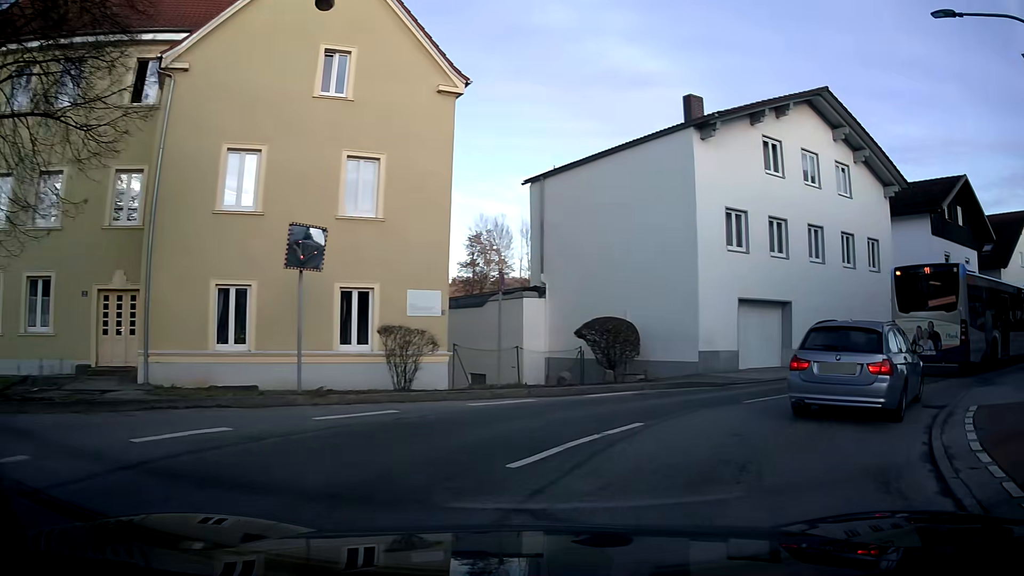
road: unclassified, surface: asphalt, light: Day
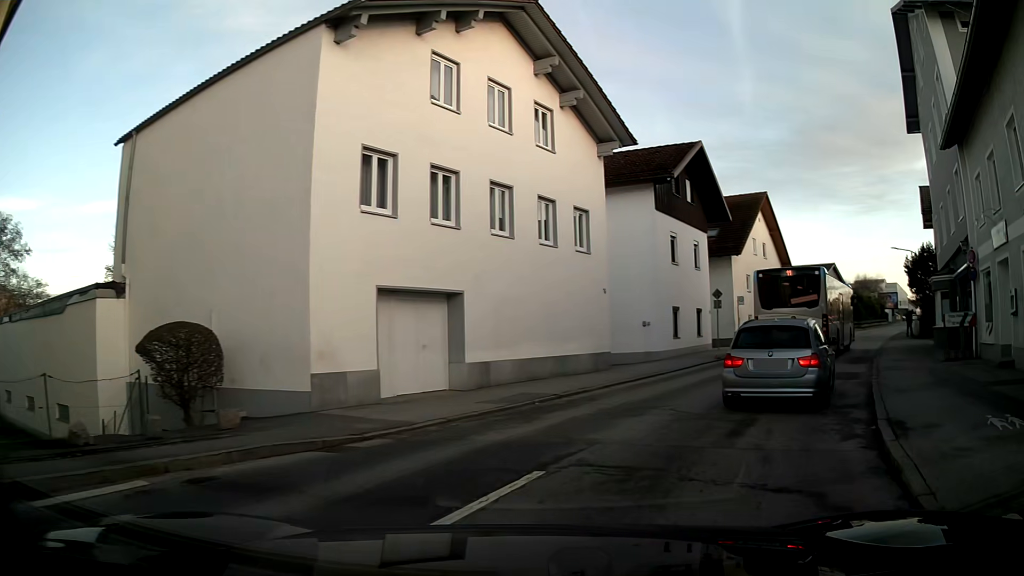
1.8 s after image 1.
(+2.0, +7.8) m; +28°
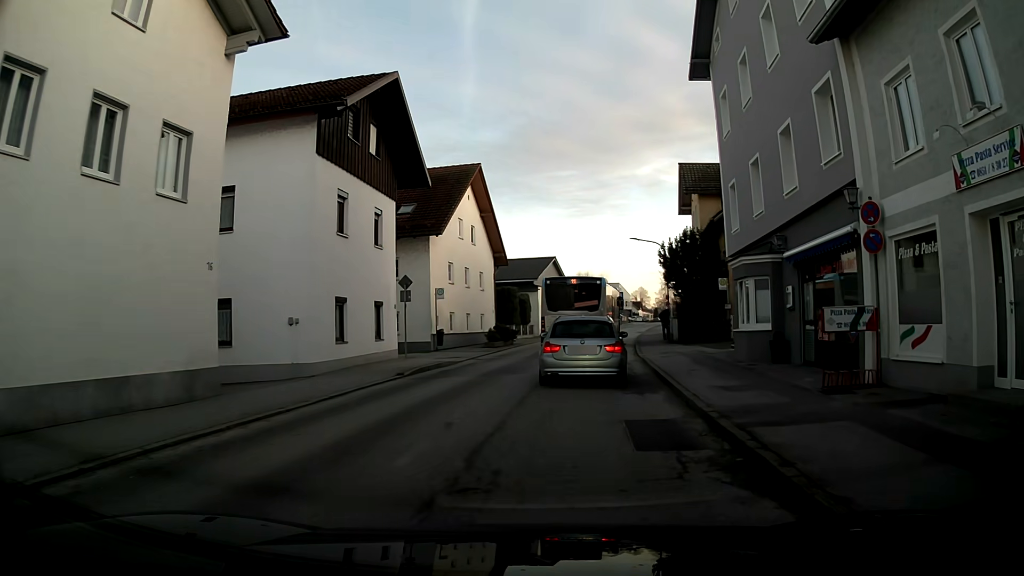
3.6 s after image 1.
(+1.9, +9.1) m; +22°
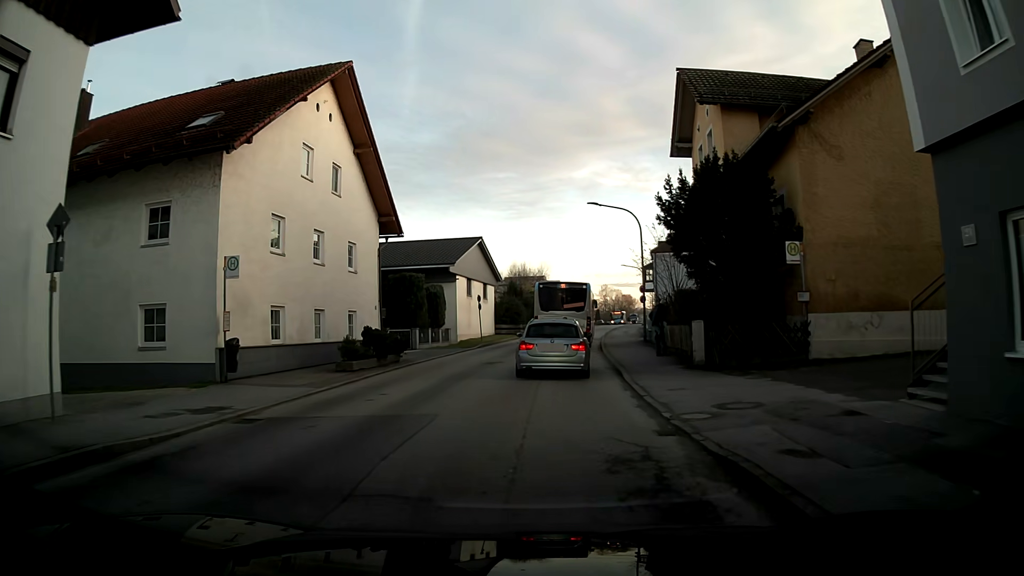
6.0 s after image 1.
(+0.6, +16.8) m; +4°
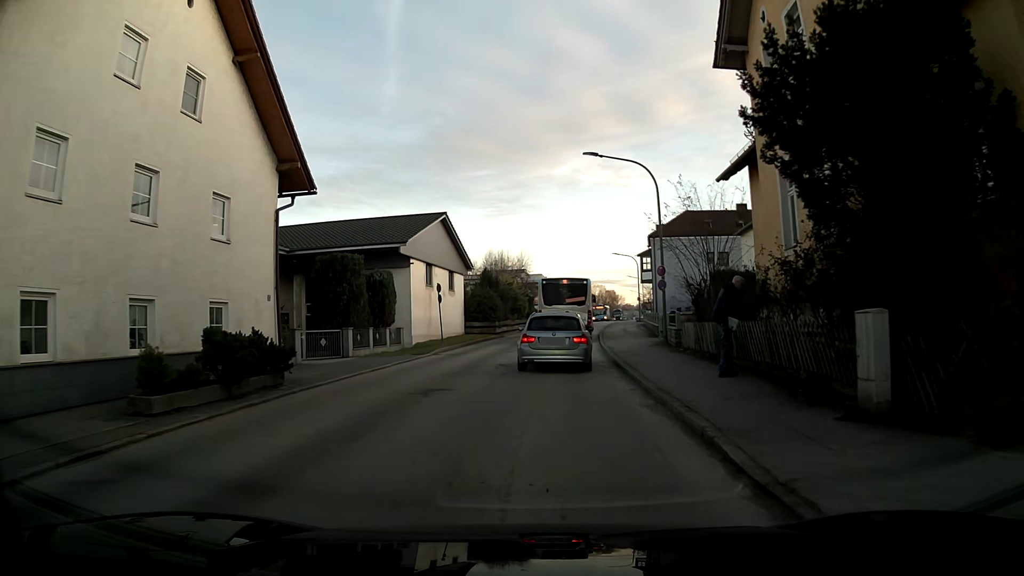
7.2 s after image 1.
(+0.2, +10.0) m; +2°
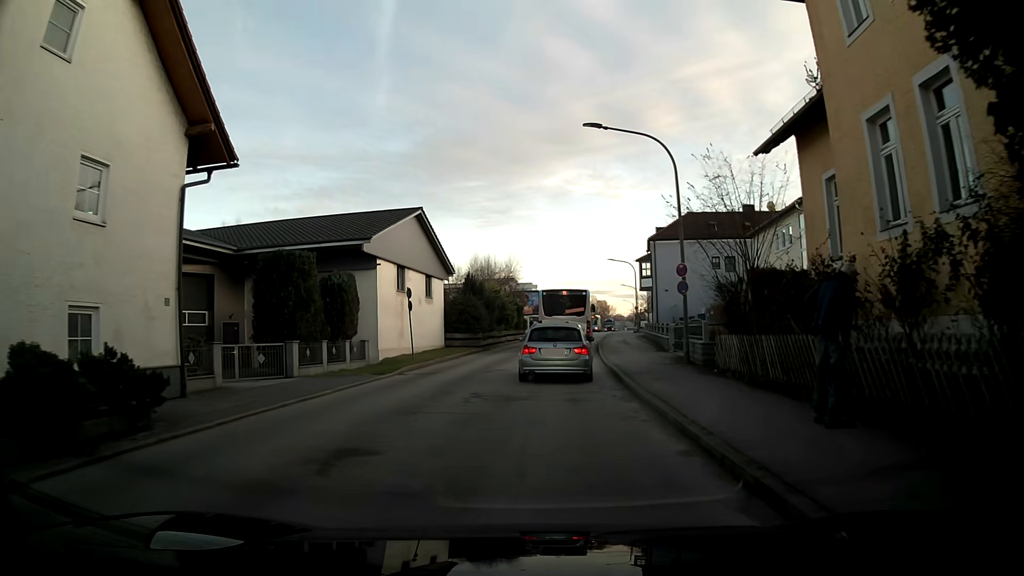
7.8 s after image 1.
(0.0, +5.2) m; +1°
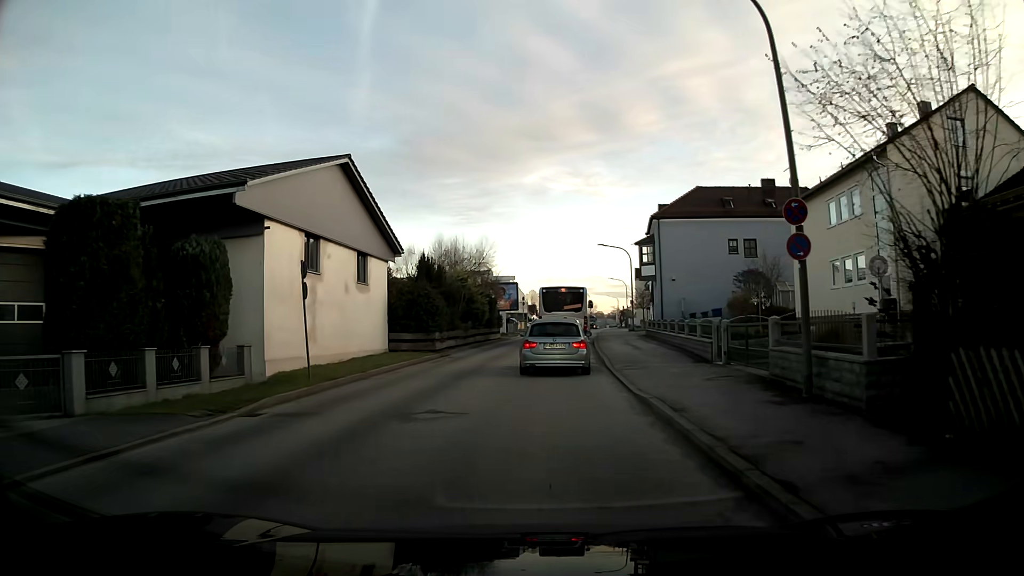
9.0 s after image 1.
(+0.1, +10.4) m; +2°
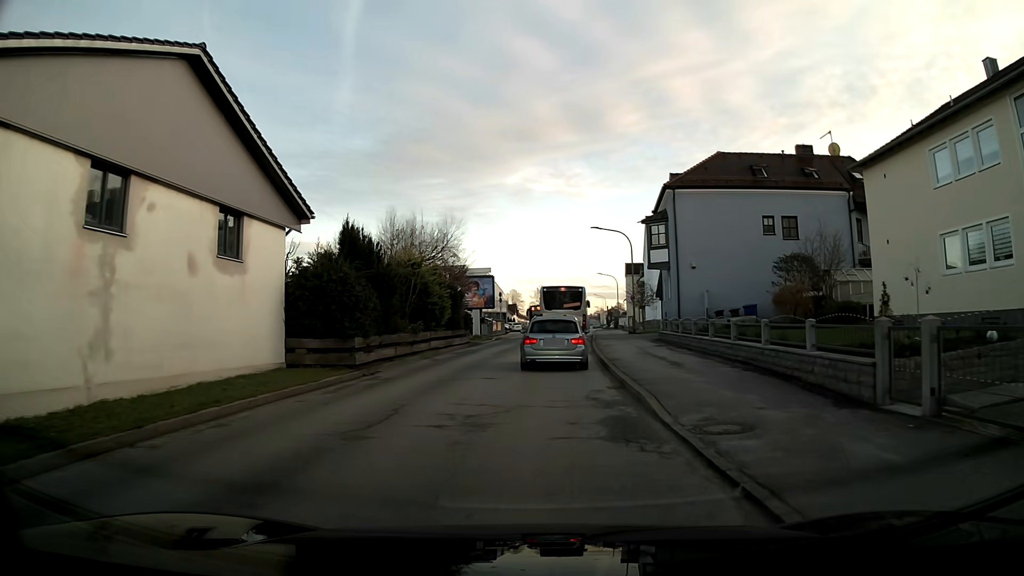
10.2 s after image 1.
(+0.2, +10.6) m; +2°
(0, +10) (0, +20) (+1, +30) (+2, +40) (+3, +50) (+3, +60) (+4, +70) (+5, +80) (+6, +90) (+7, +100) m
